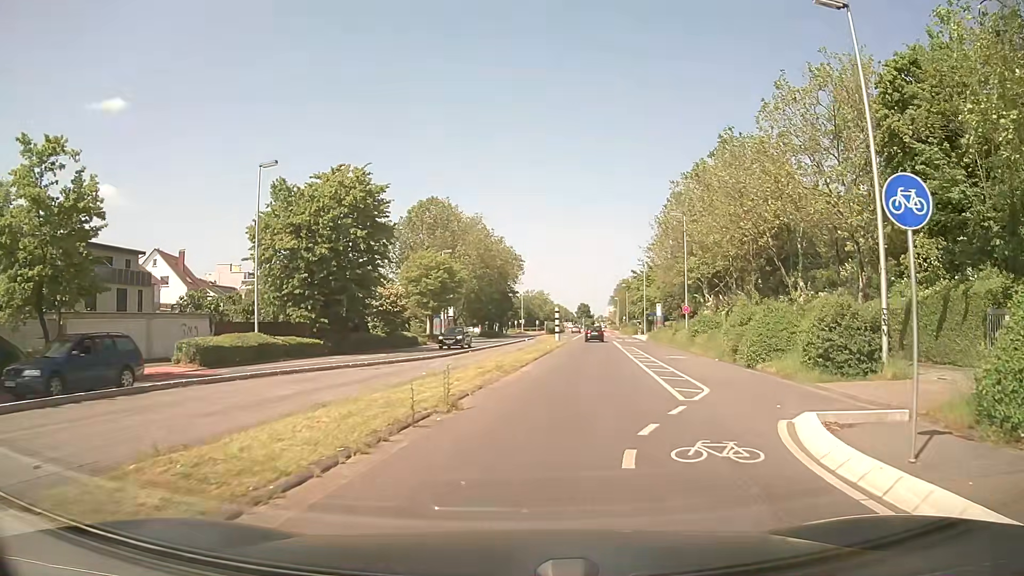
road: secondary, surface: asphalt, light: Day
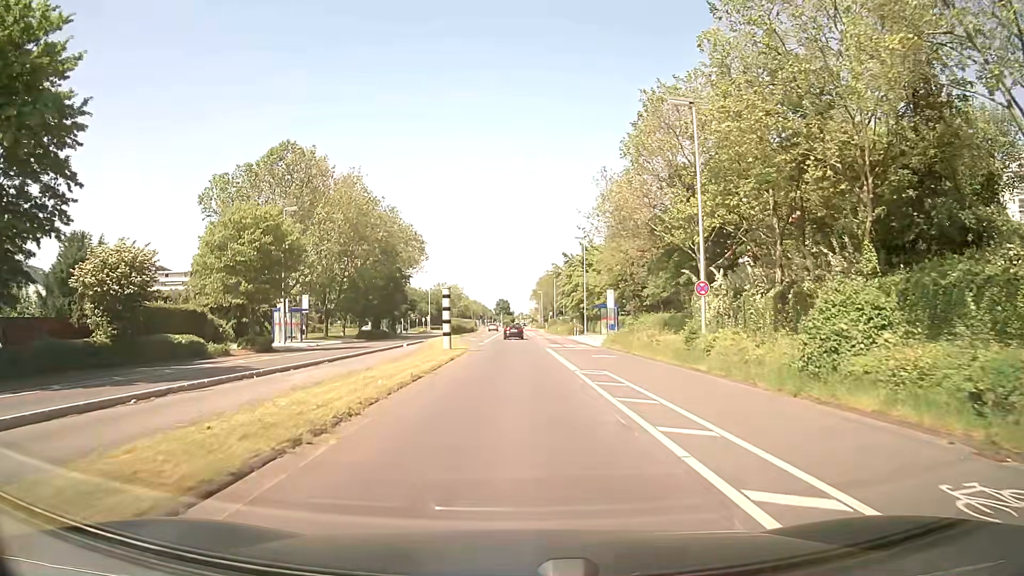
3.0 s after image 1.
(+2.8, +27.7) m; +7°
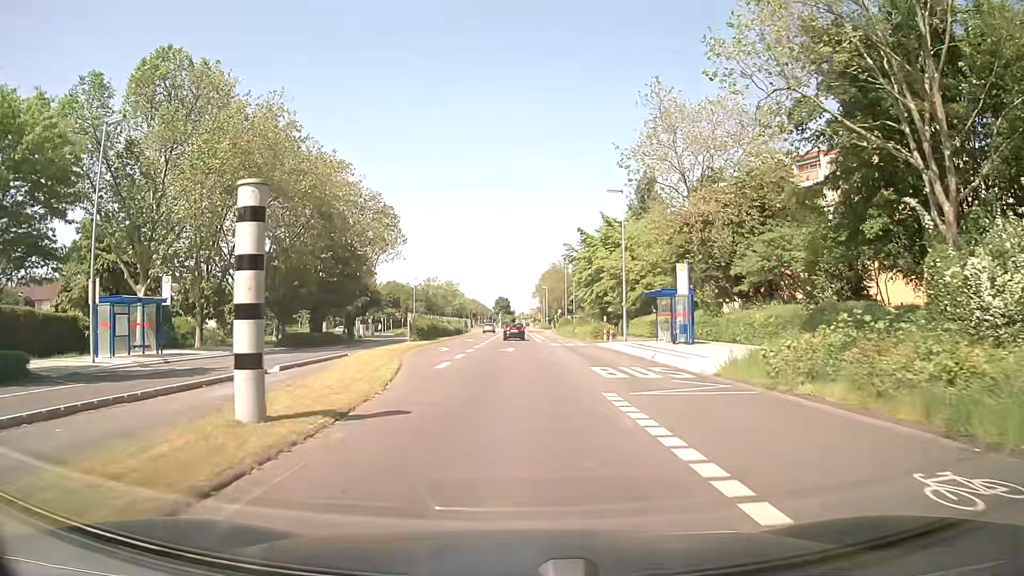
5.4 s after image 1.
(-0.1, +24.9) m; 0°
(0, +10) (0, +20) (0, +30) (0, +40) (-1, +50) (-1, +60) (-1, +70) (-1, +80) (-1, +90) (-1, +100) m
